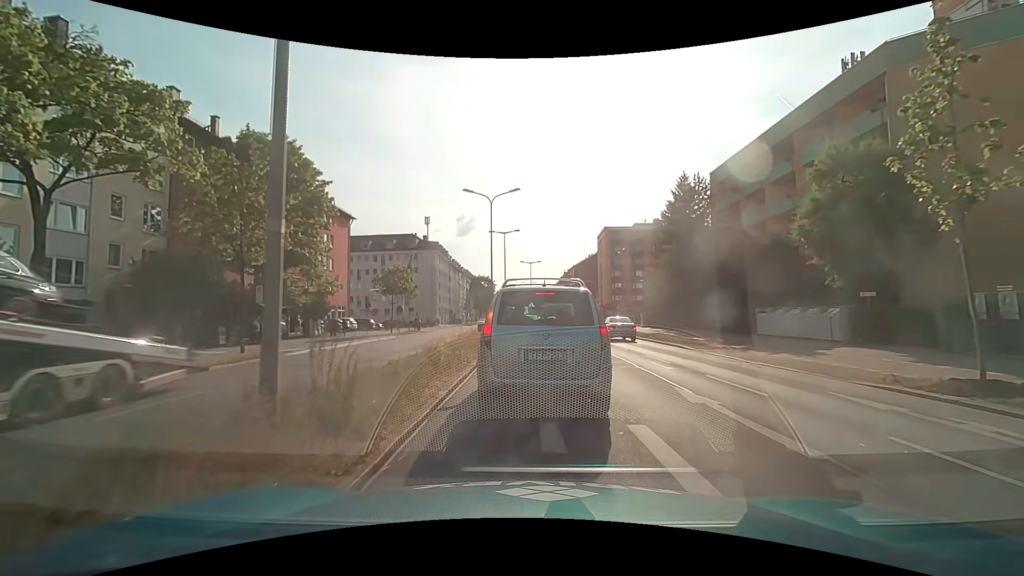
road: primary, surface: asphalt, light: Day
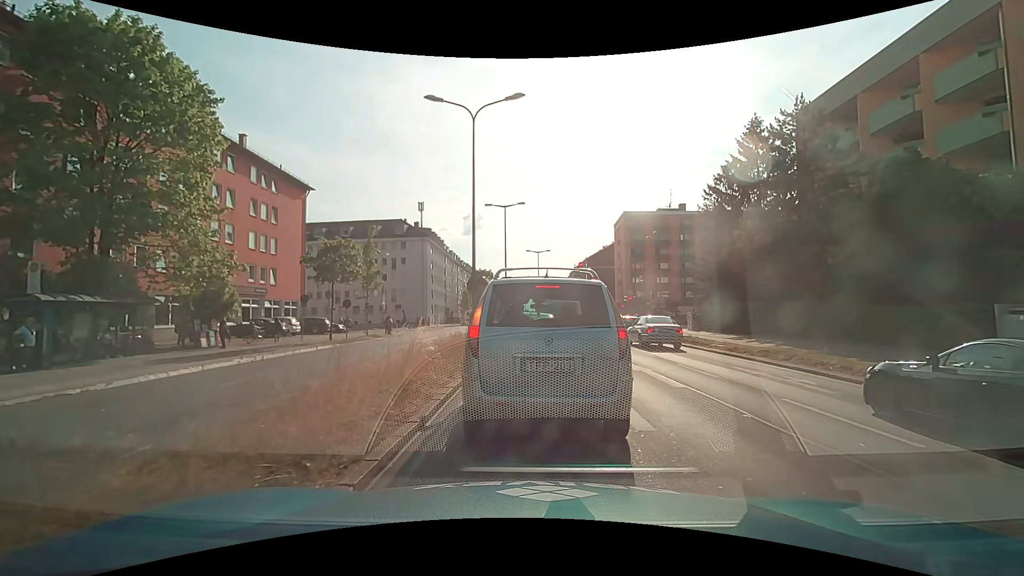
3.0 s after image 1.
(0.0, +14.8) m; -1°
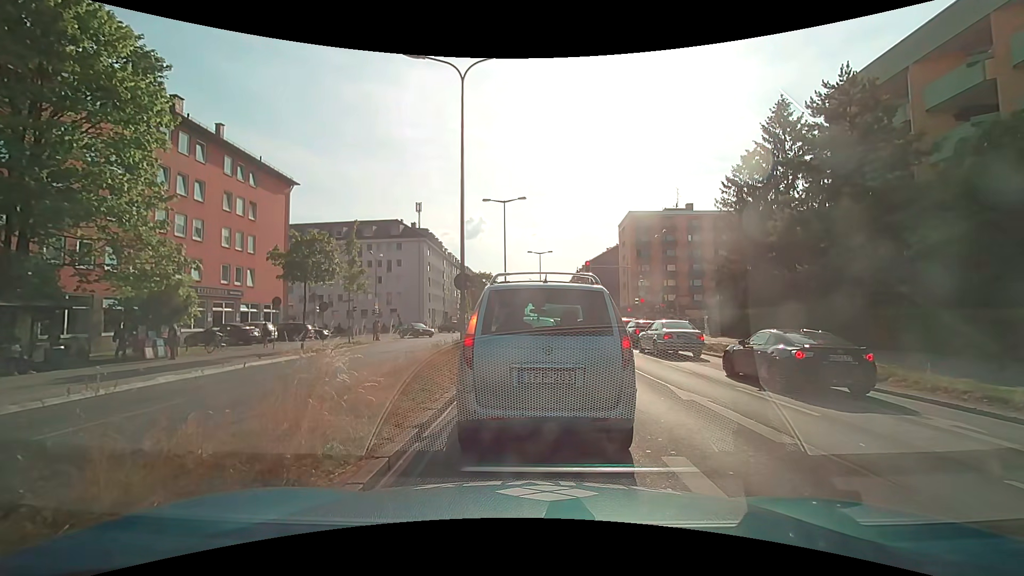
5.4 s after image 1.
(0.0, +3.9) m; 0°
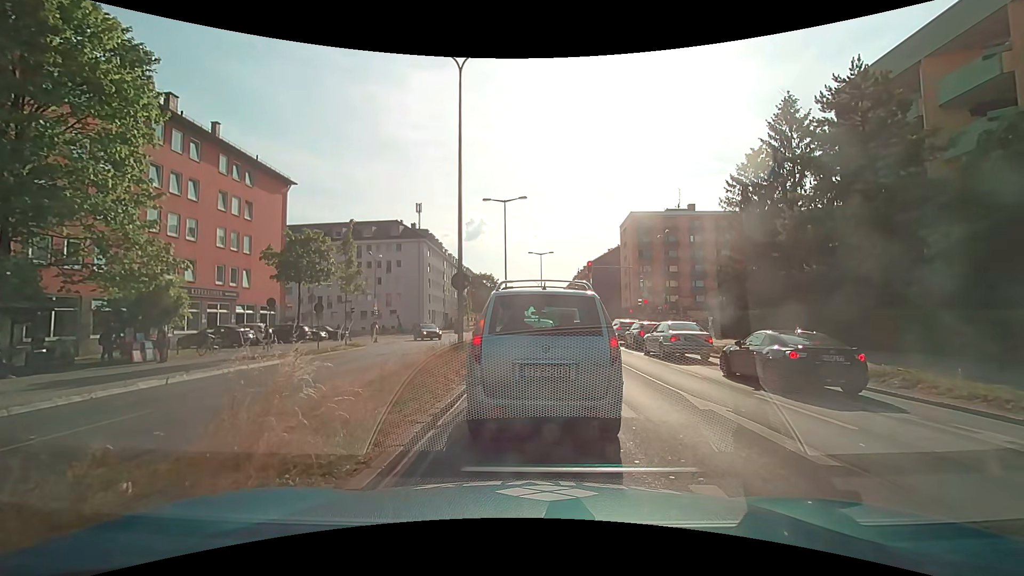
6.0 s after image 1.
(0.0, +0.8) m; +2°
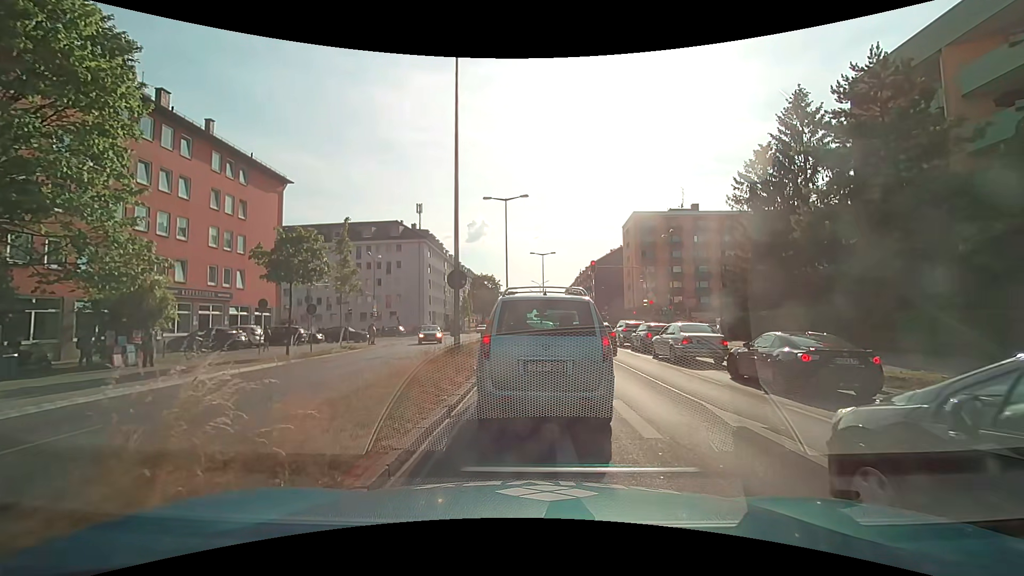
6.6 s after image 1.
(0.0, +1.2) m; -1°
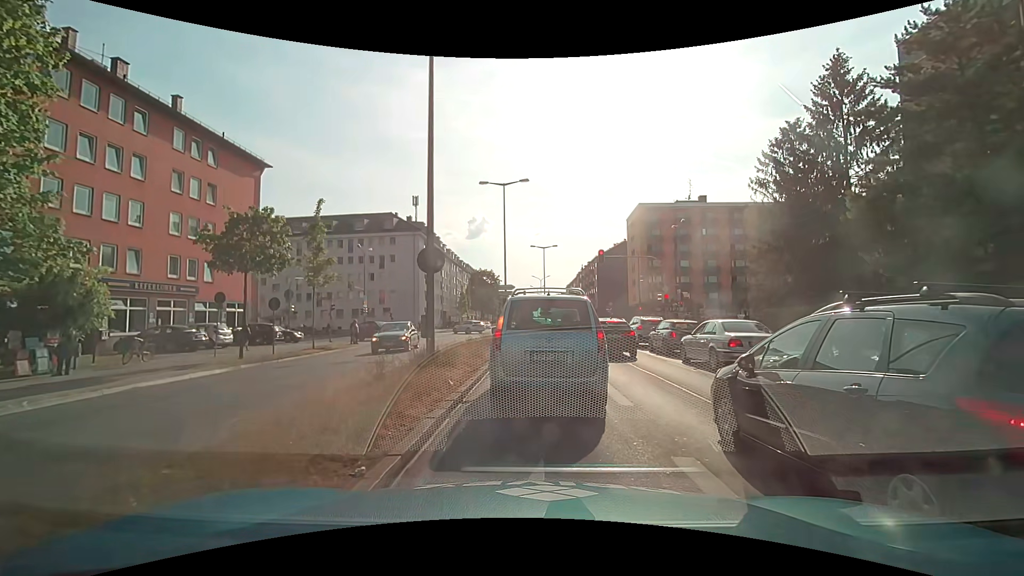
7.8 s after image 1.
(-0.1, +4.1) m; -1°
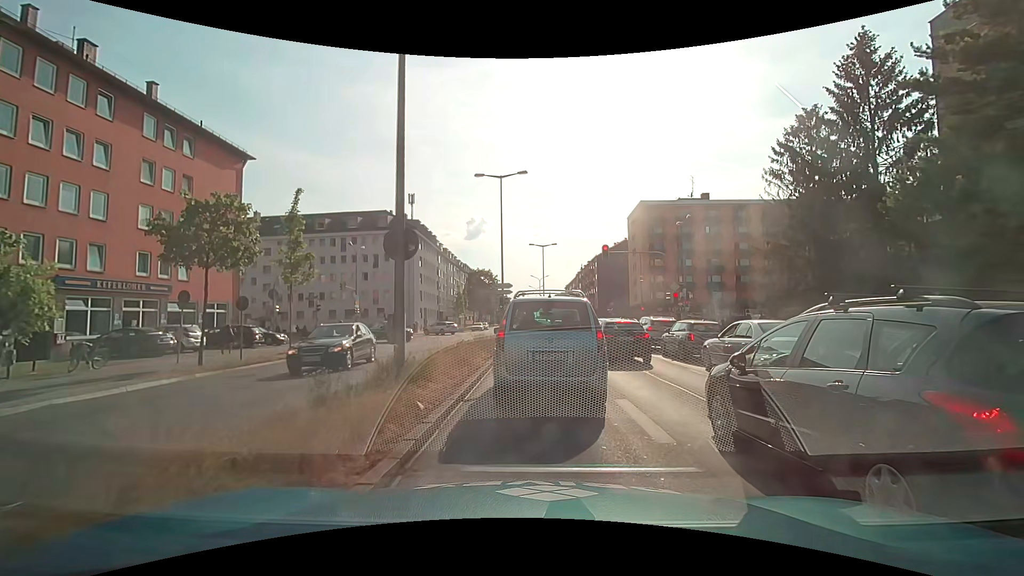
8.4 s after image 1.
(0.0, +2.5) m; 0°
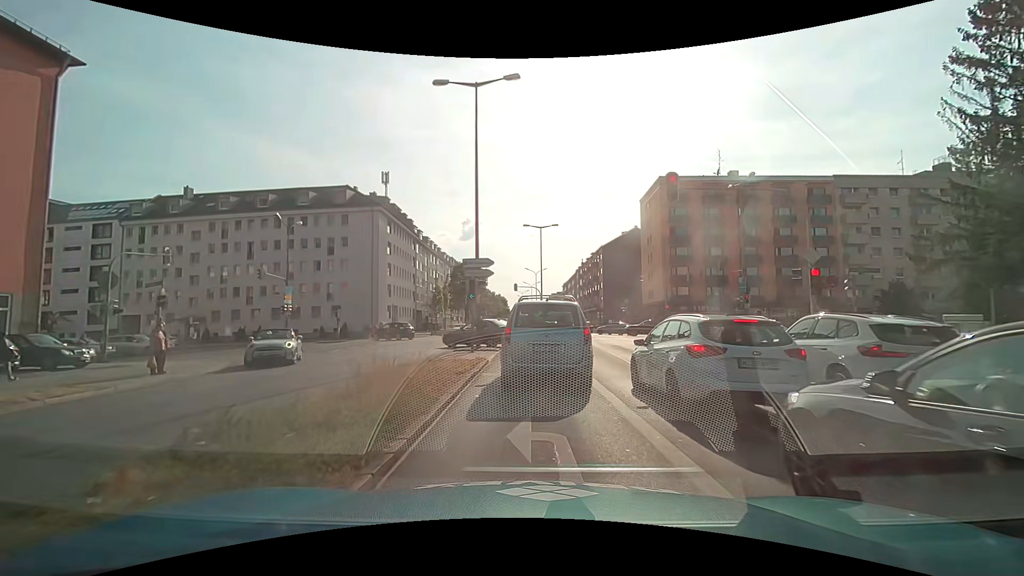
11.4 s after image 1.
(+0.1, +15.7) m; +1°
(0, +10) (0, +20) (-1, +30) (-5, +39) (-12, +46) (-21, +50) (-31, +51) (-41, +51) (-51, +50) (-61, +49) m
